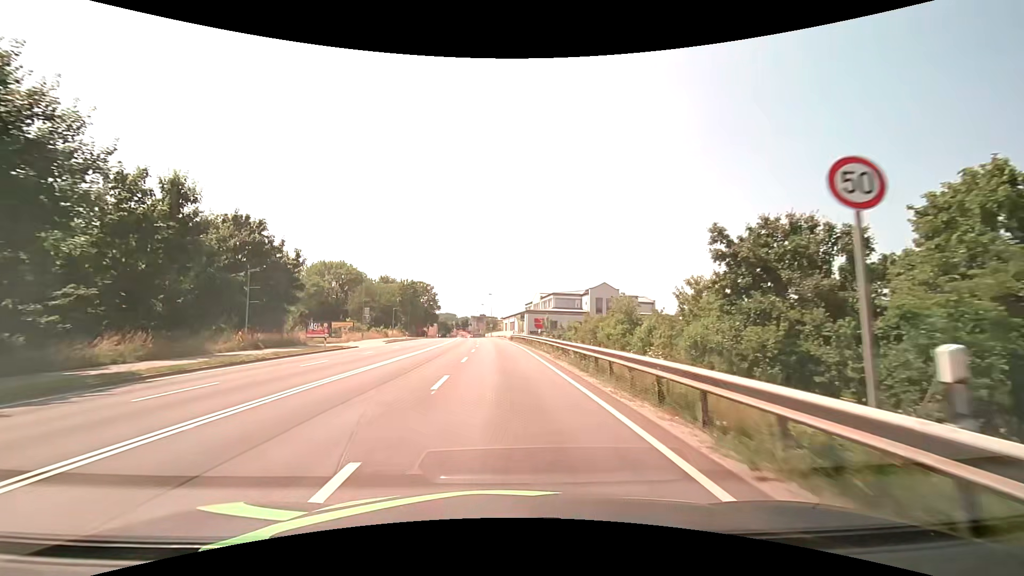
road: primary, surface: asphalt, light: Day
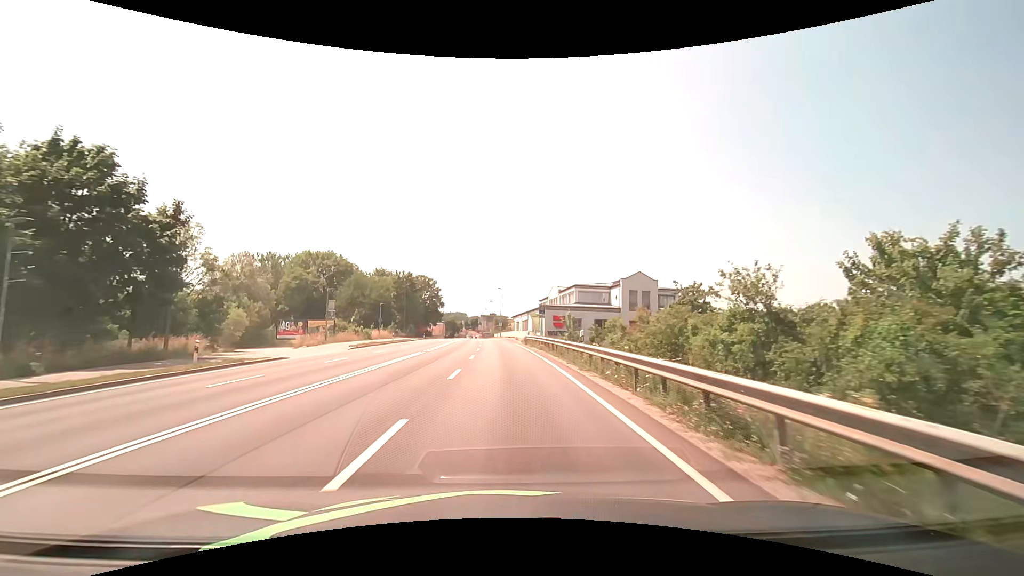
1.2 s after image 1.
(-0.1, +15.7) m; -1°
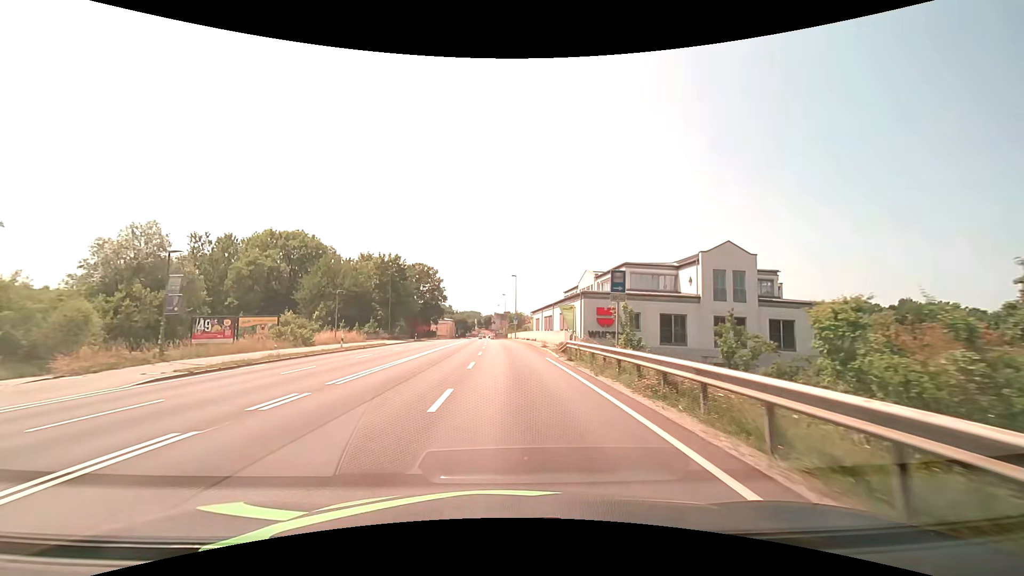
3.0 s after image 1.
(-0.3, +23.2) m; -2°
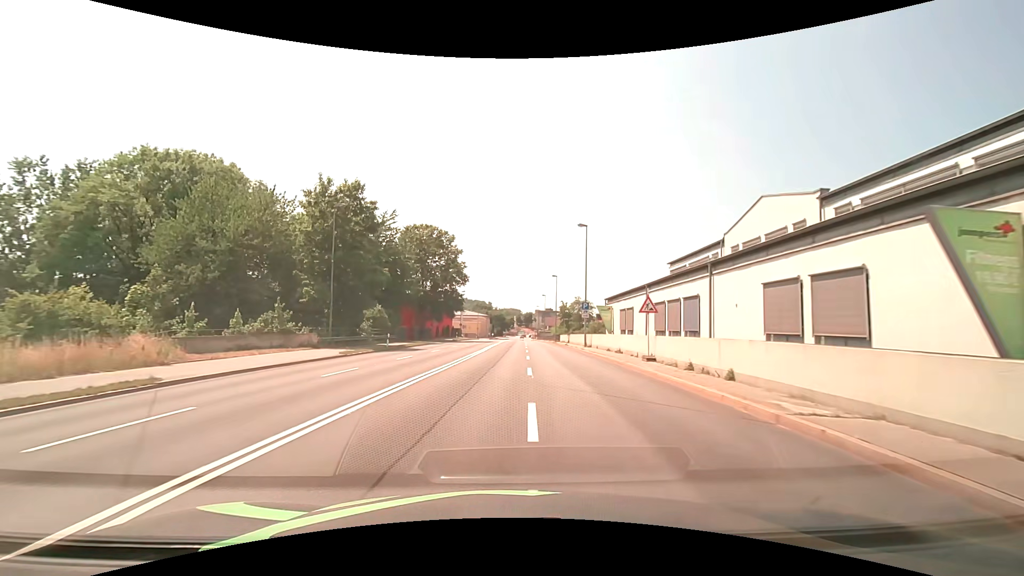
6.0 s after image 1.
(-1.7, +38.3) m; -5°
(0, +10) (0, +20) (0, +30) (0, +40) (0, +50) (+1, +60) (+1, +70) (+1, +80) (+2, +90) (+2, +100) m
